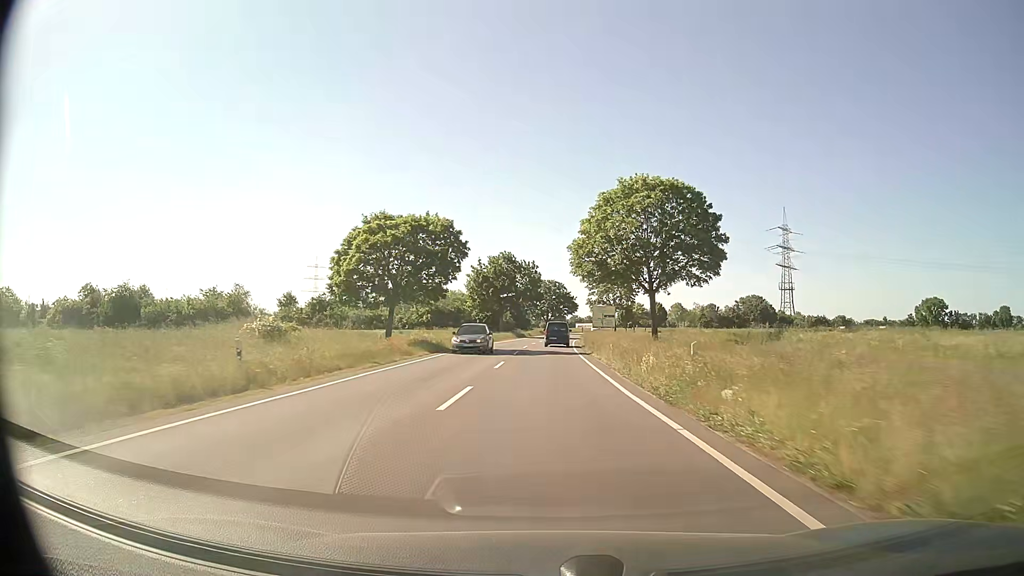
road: secondary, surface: asphalt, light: Day
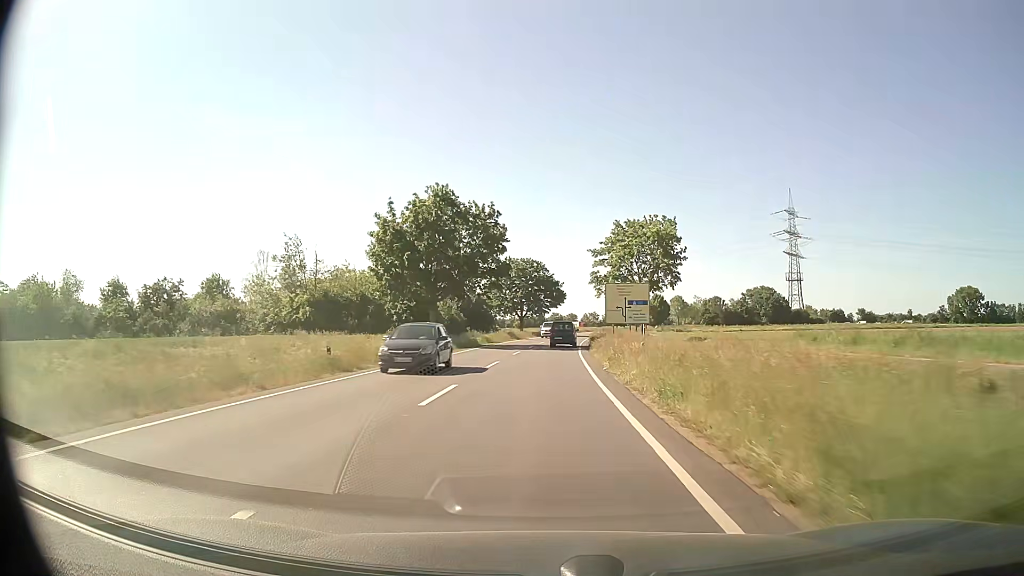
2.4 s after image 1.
(+0.9, +43.7) m; +2°
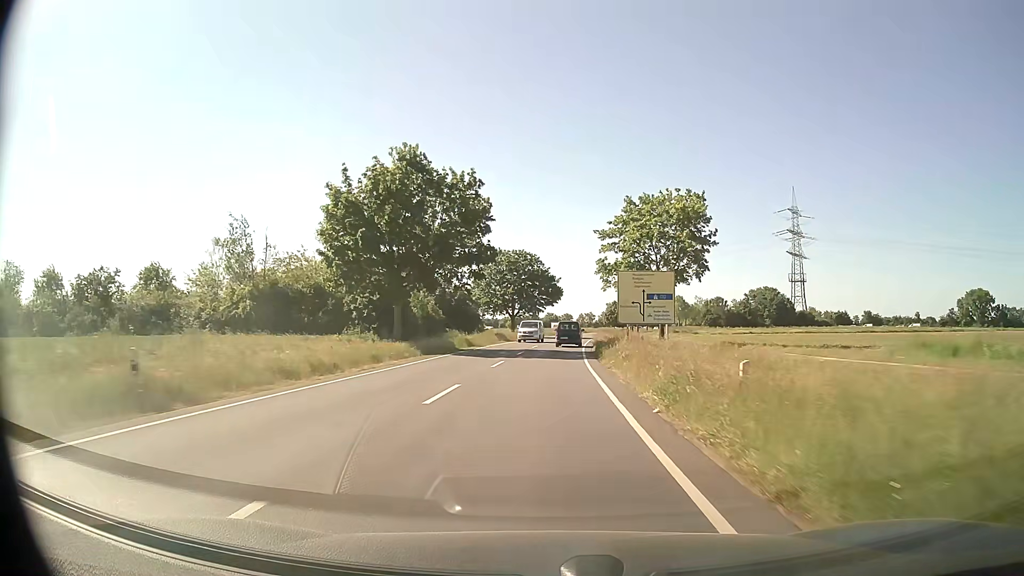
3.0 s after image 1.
(+0.1, +10.7) m; +1°
(0, +10) (0, +20) (0, +30) (+1, +40) (+2, +50) (+2, +60) (+3, +70) (+4, +80) (+5, +90) (+7, +100) m
